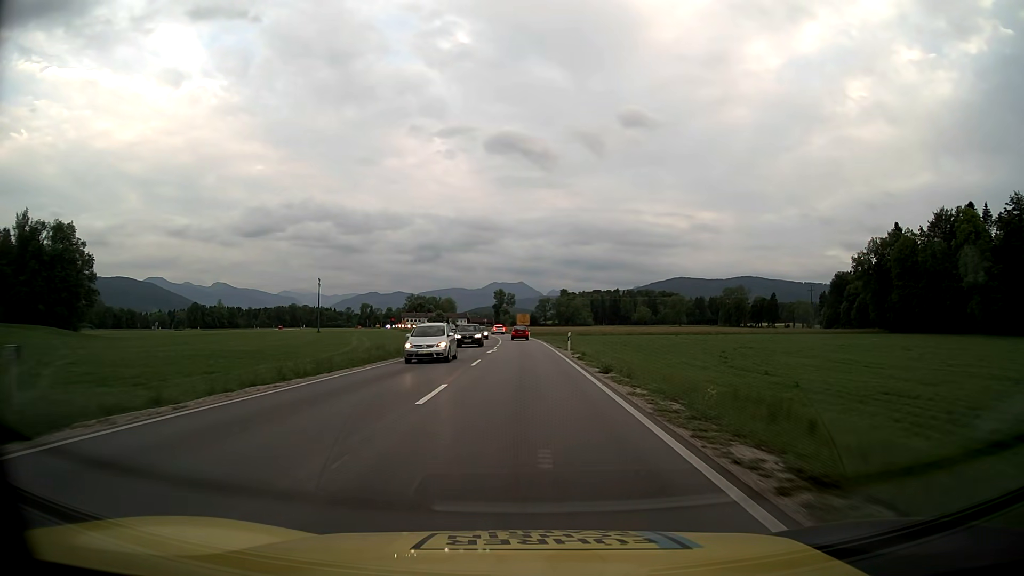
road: primary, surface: asphalt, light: Day
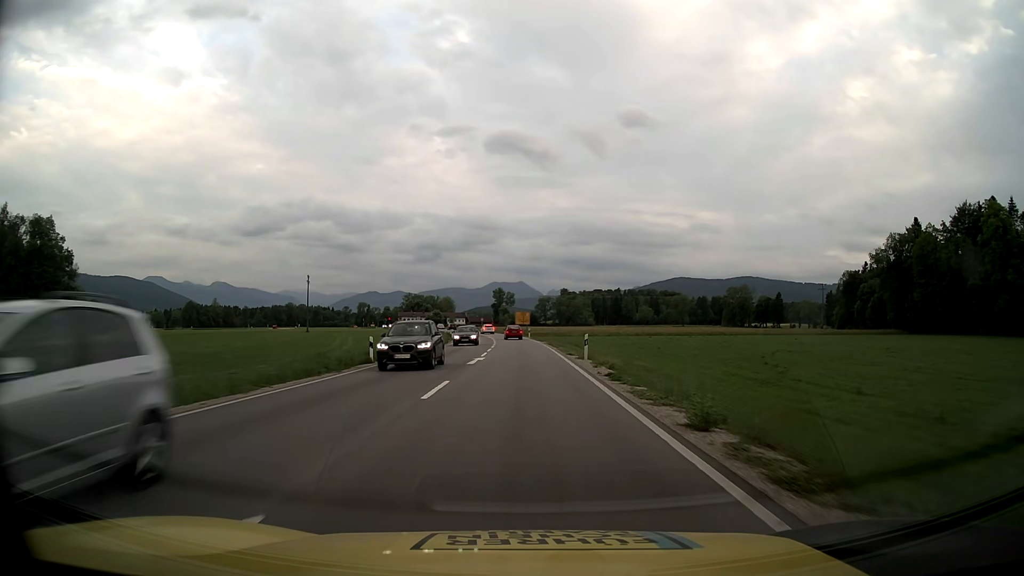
(0.0, +11.2) m; 0°
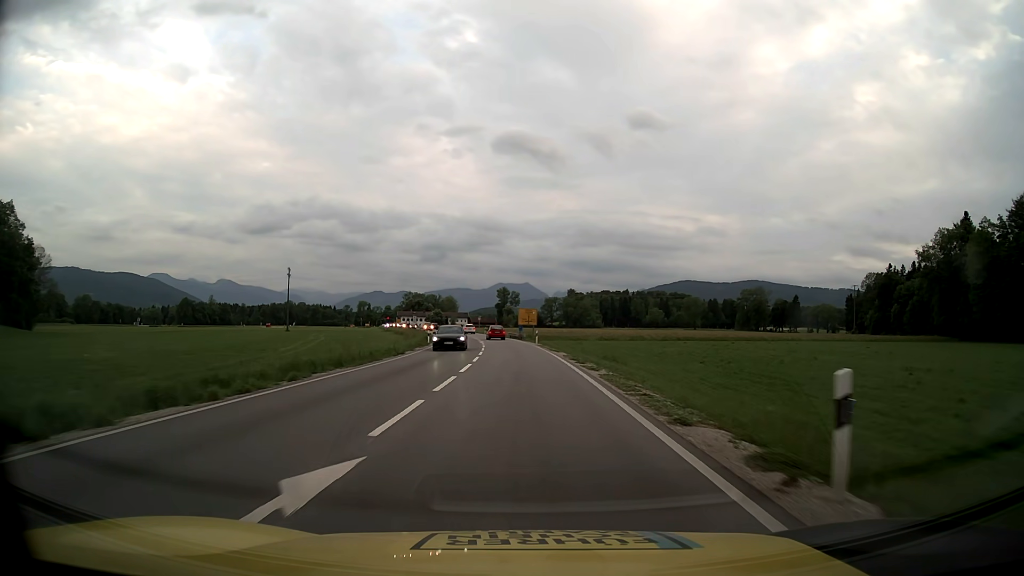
(-0.1, +22.5) m; 0°
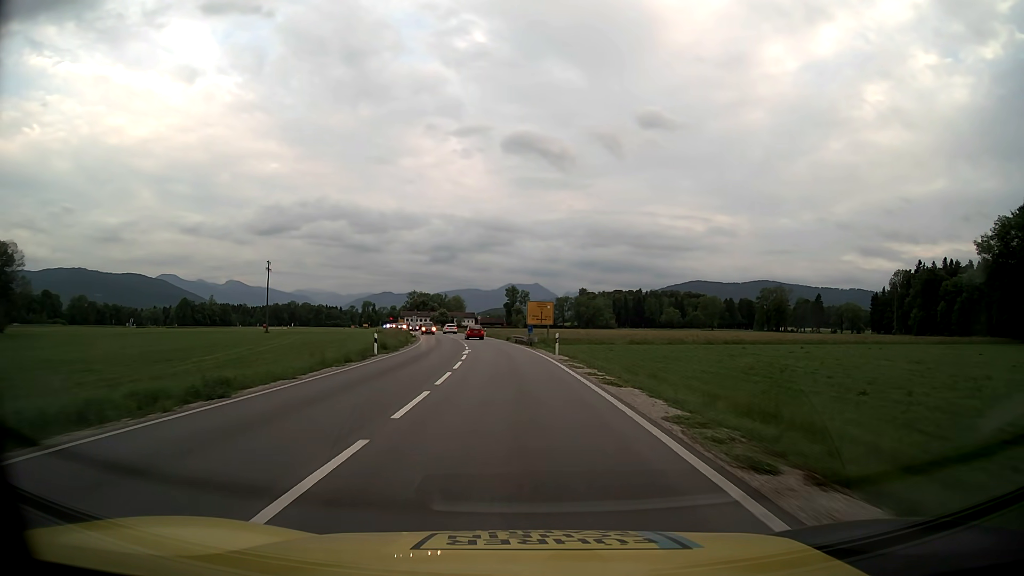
(-0.2, +22.5) m; -1°
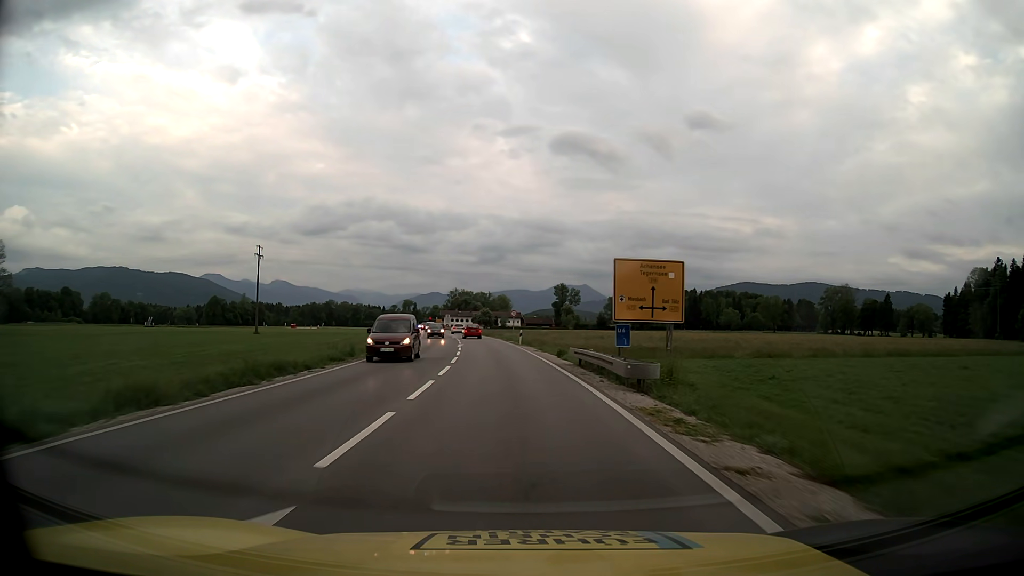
(-1.0, +33.7) m; -4°
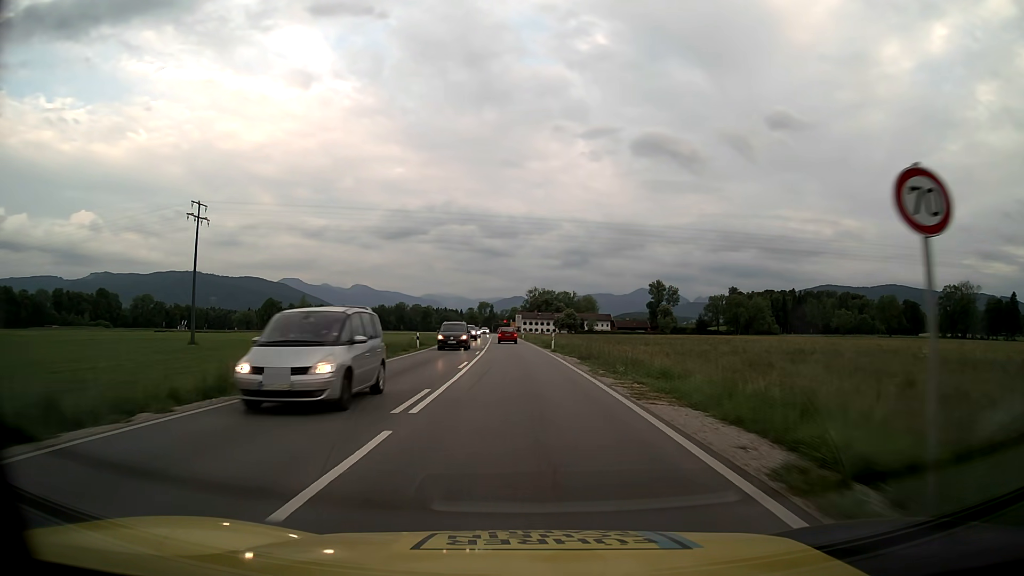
(-3.7, +56.1) m; -7°
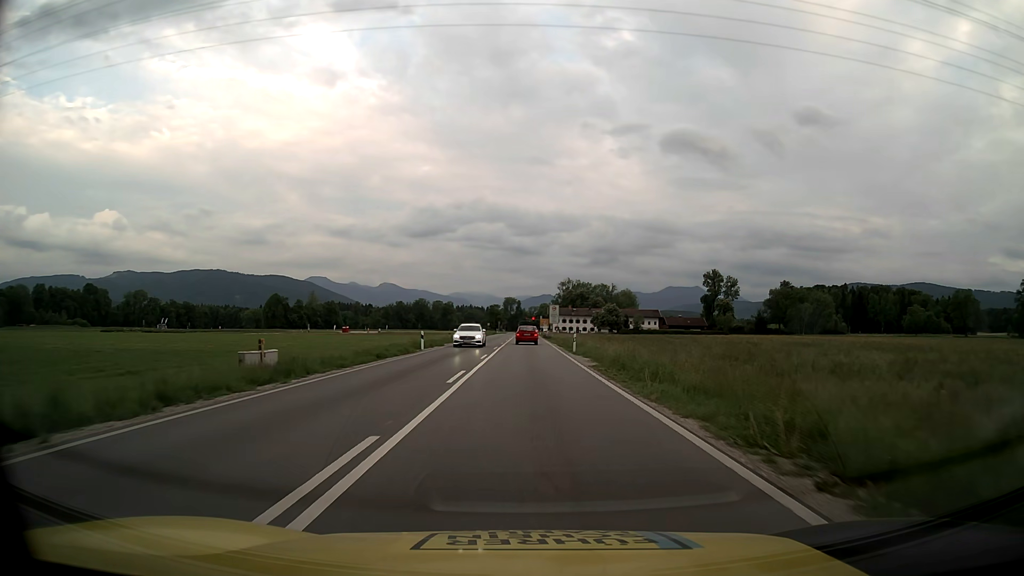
(-1.5, +54.6) m; -2°
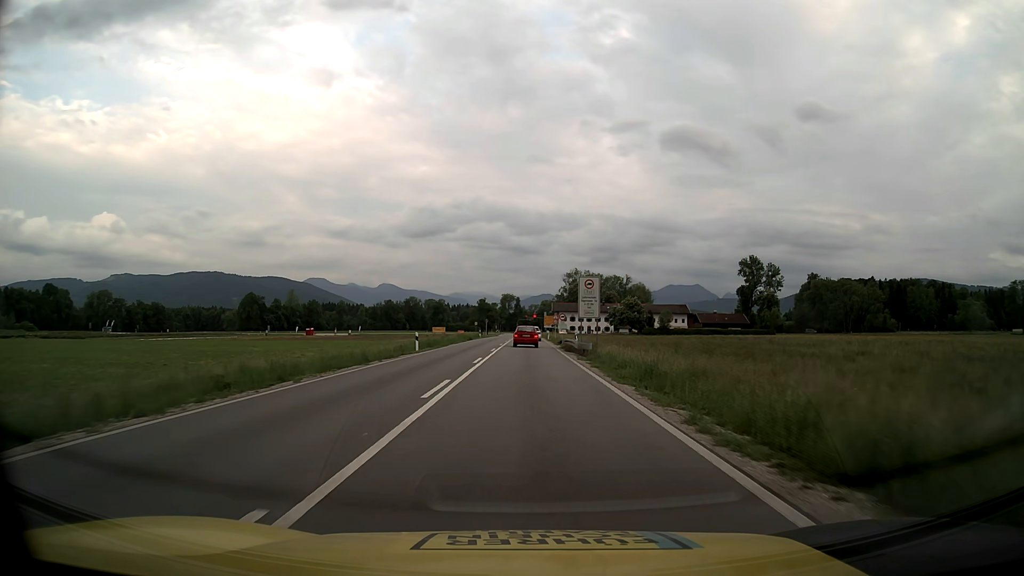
(0.0, +51.4) m; 0°
(0, +10) (0, +20) (0, +30) (0, +40) (0, +50) (0, +60) (0, +70) (0, +80) (+1, +90) (+1, +100) m
